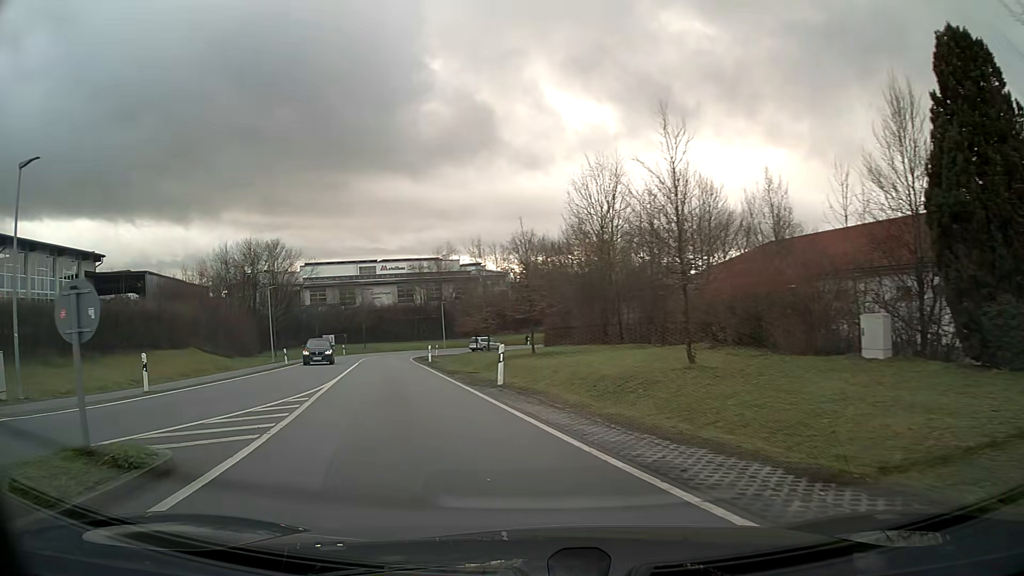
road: tertiary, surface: asphalt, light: Day
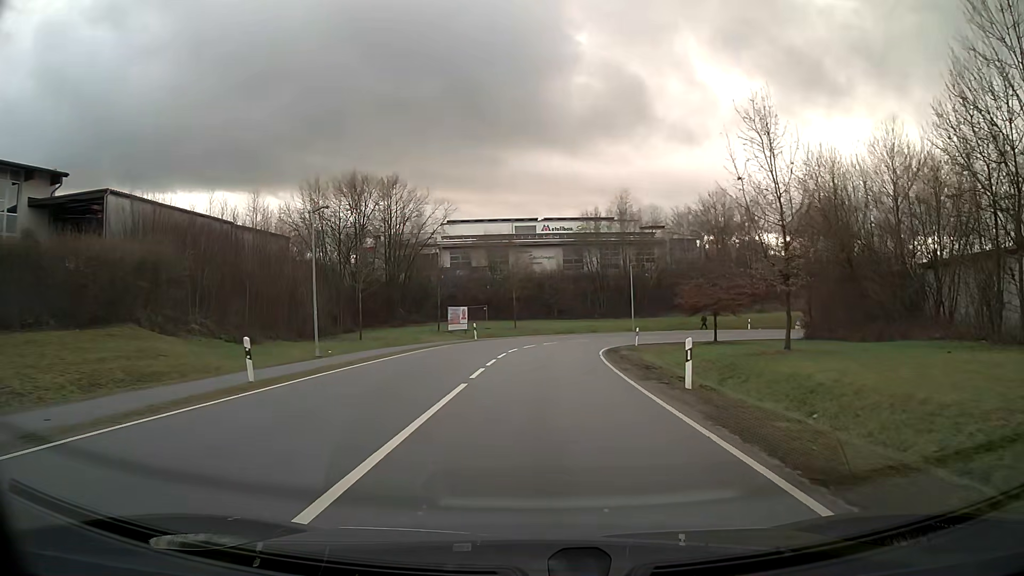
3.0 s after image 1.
(-4.2, +28.7) m; -9°
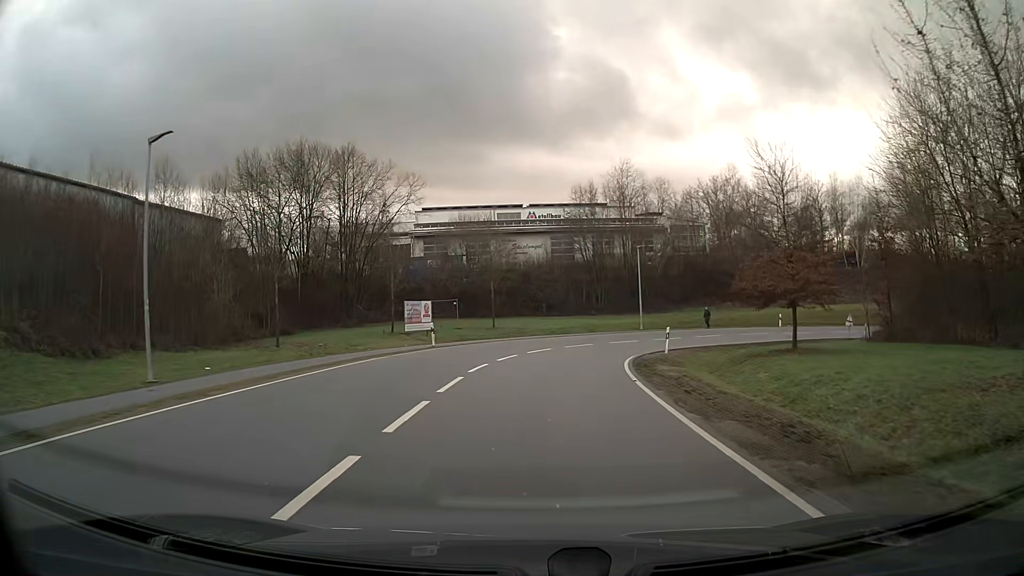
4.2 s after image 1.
(+0.1, +12.4) m; +1°
